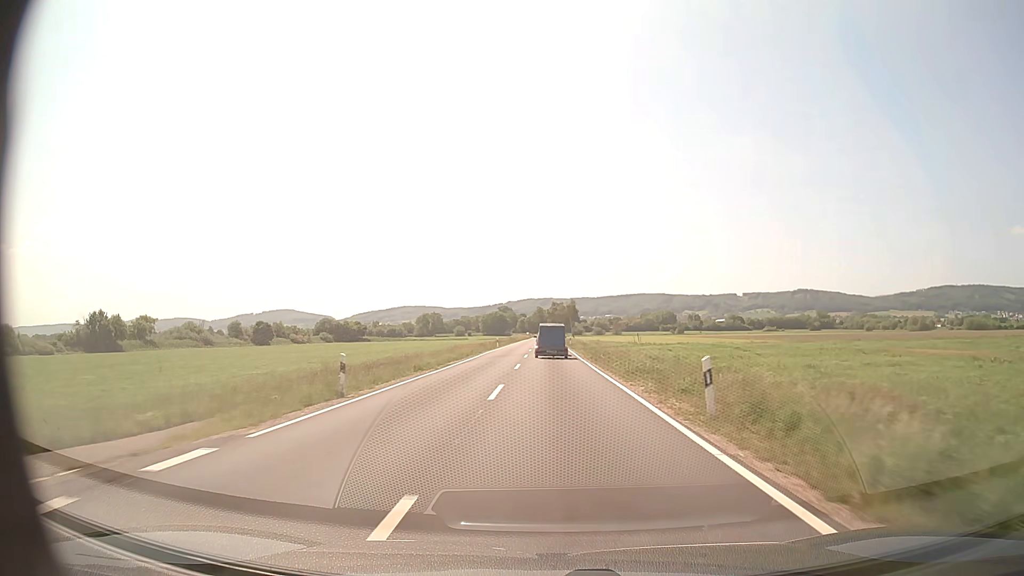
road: secondary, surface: asphalt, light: Day
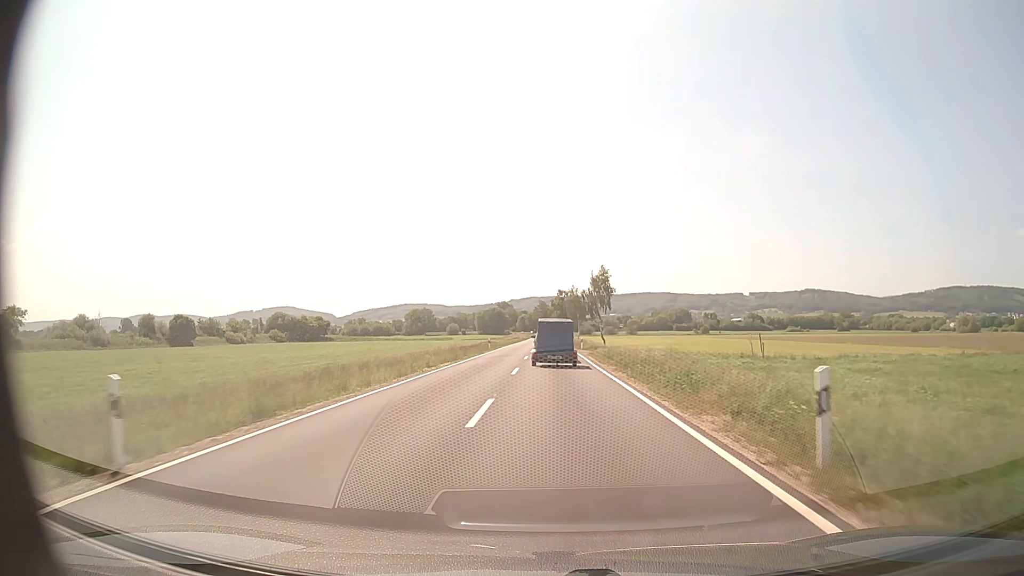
(-0.2, +64.2) m; 0°
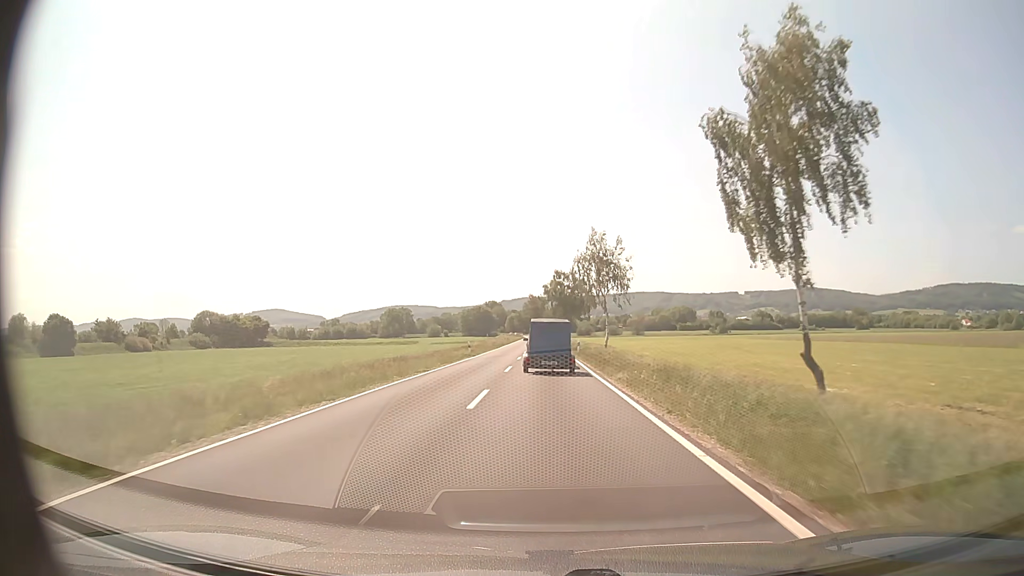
(+0.3, +57.5) m; +1°
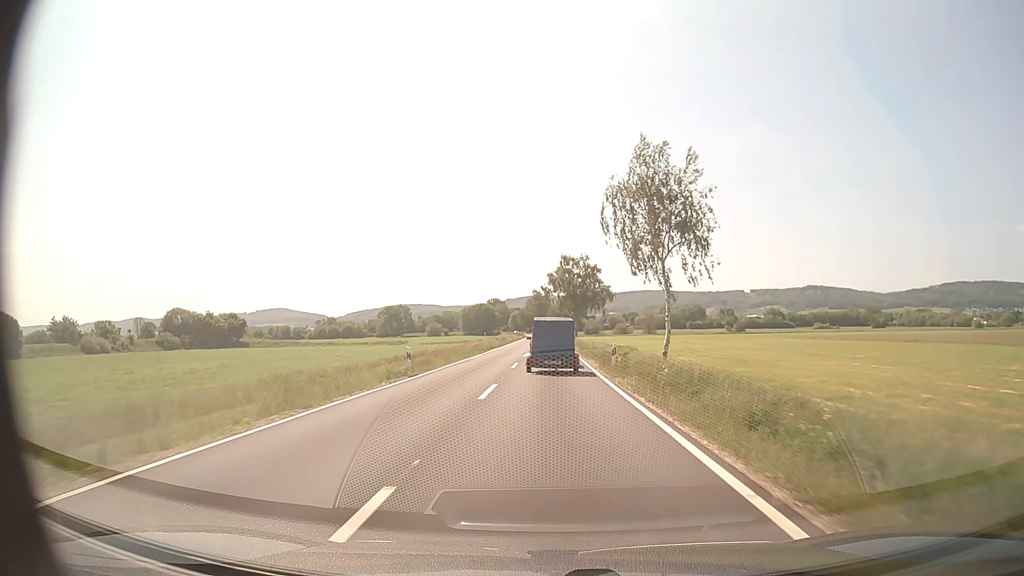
(-0.1, +22.3) m; 0°
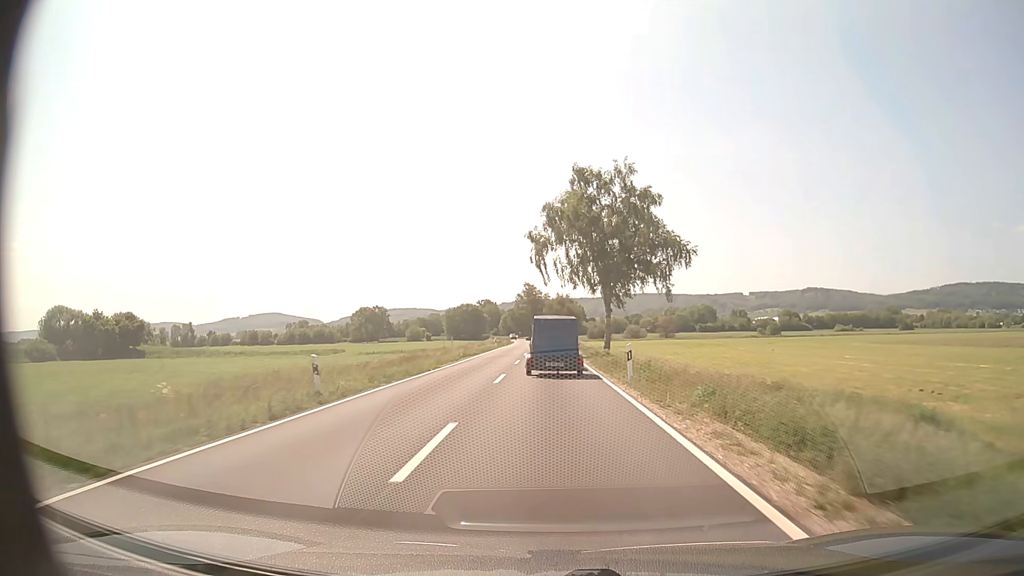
(+0.1, +56.2) m; 0°
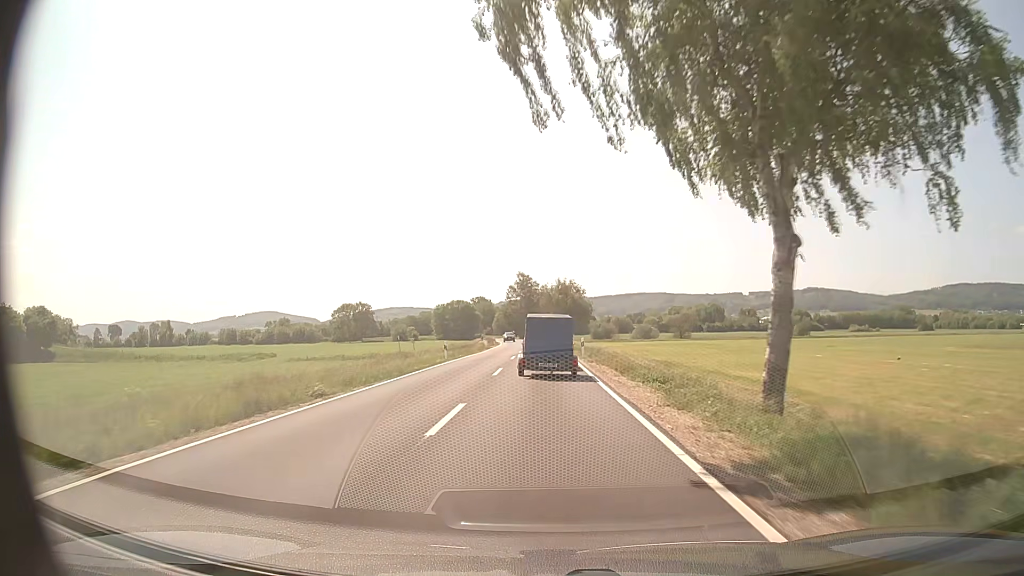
(+0.1, +33.4) m; 0°
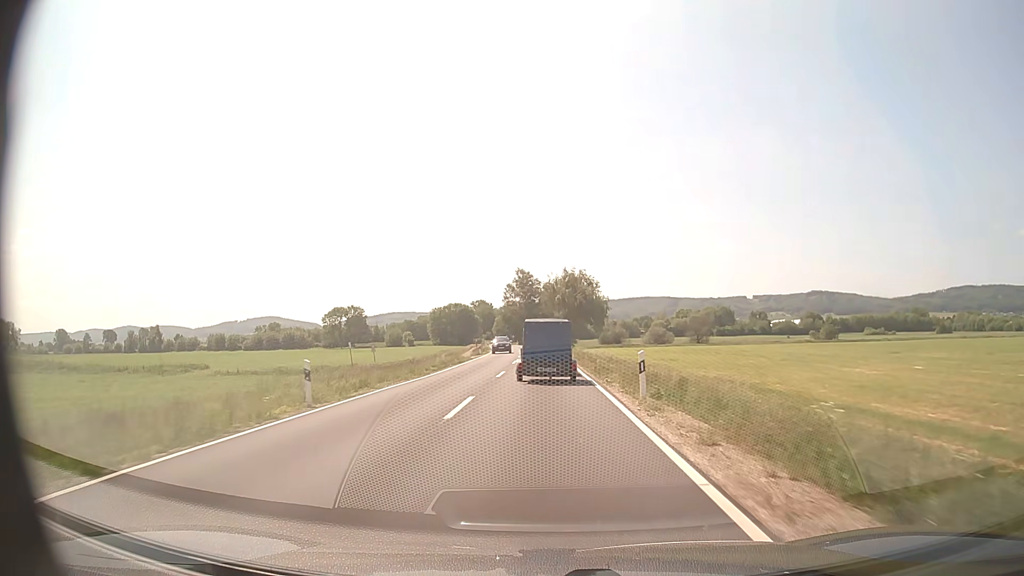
(-0.1, +21.9) m; -1°
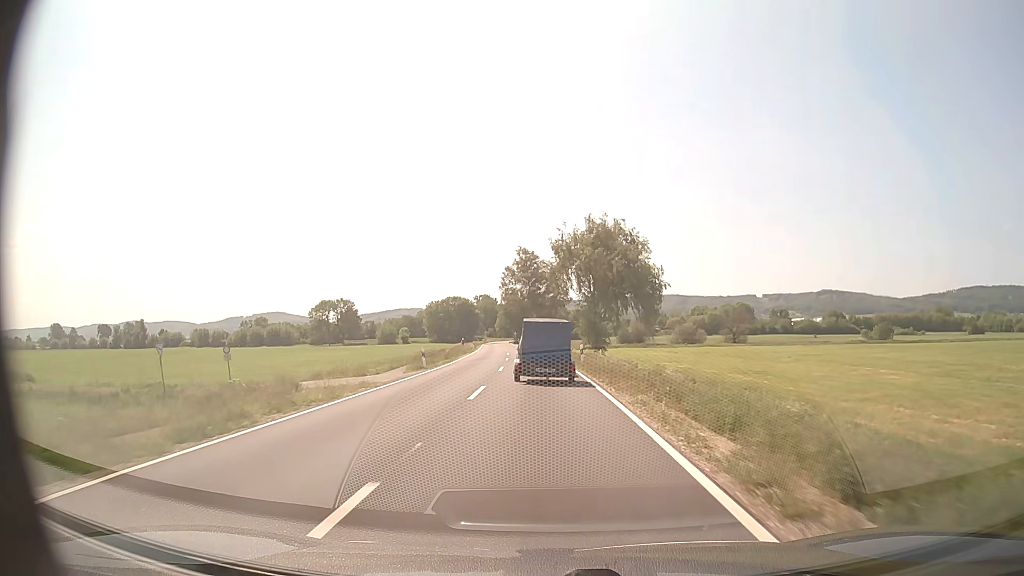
(-0.1, +33.0) m; 0°
(0, +10) (0, +20) (0, +30) (-1, +40) (-1, +50) (-2, +60) (-2, +70) (-3, +80) (-4, +90) (-5, +100) m
